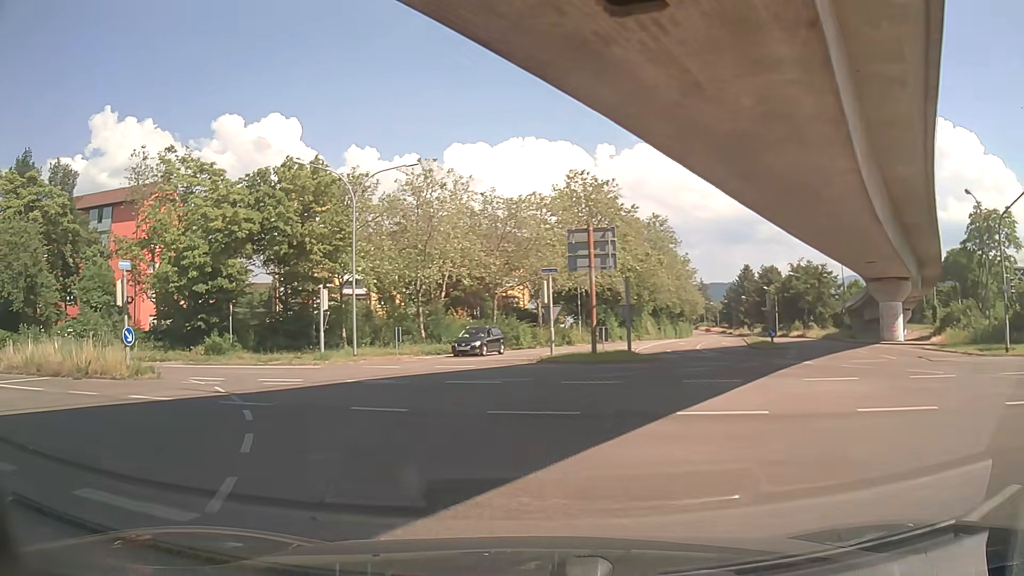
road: tertiary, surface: asphalt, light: Day
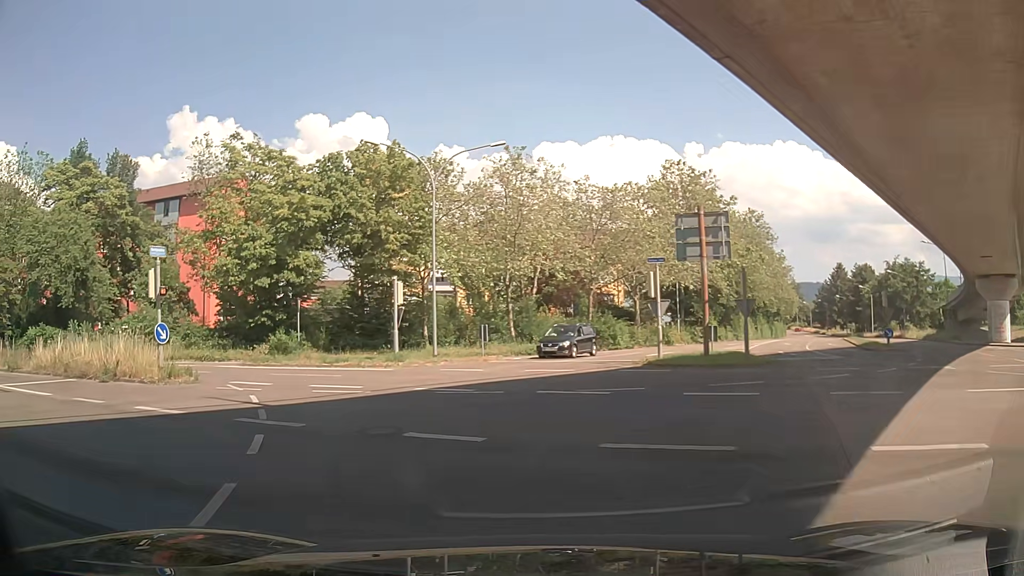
(-0.2, +3.7) m; -7°
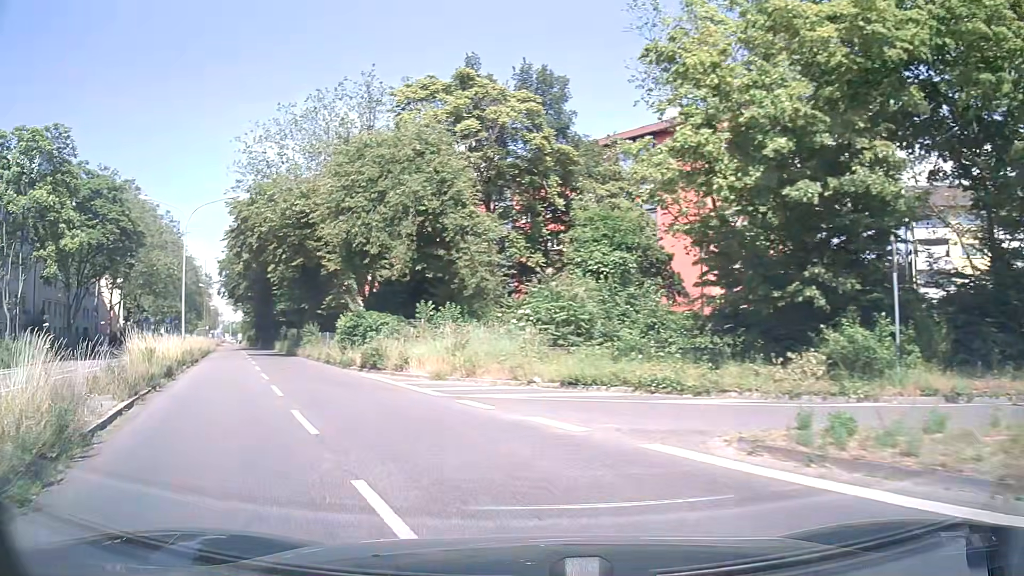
(-8.0, +20.6) m; -44°
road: secondary
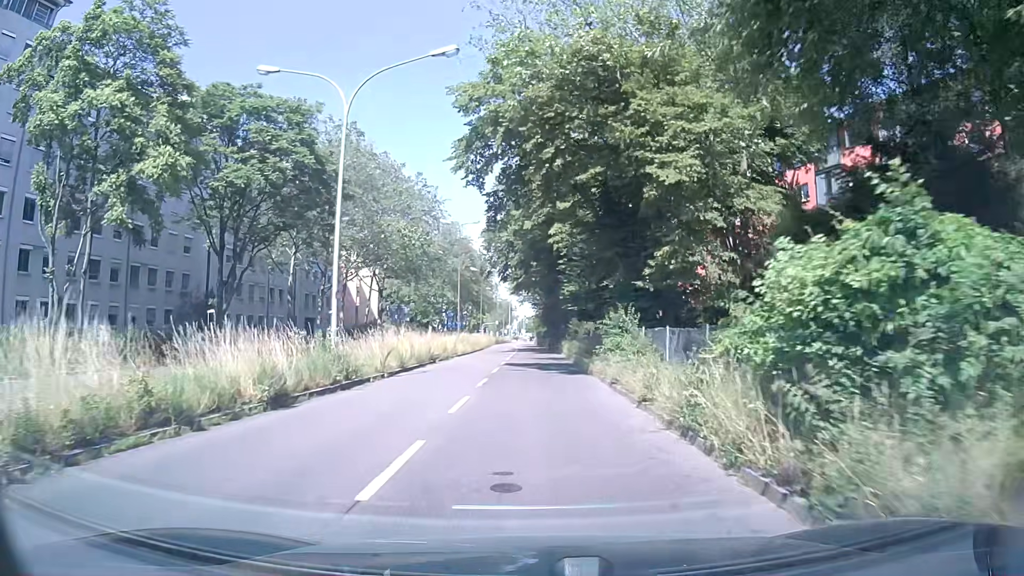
(-6.5, +21.0) m; -26°
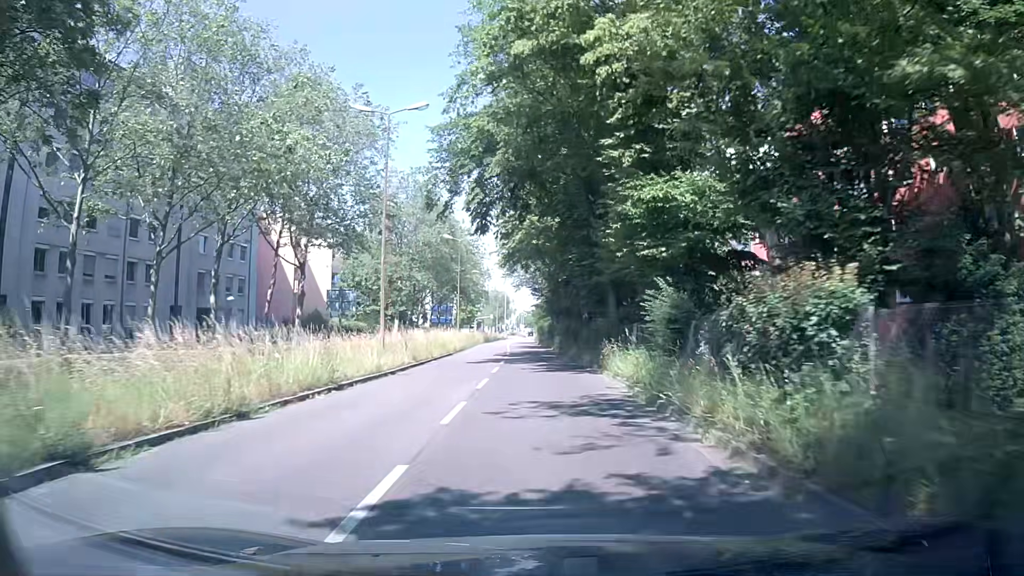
(-0.1, +26.4) m; +1°
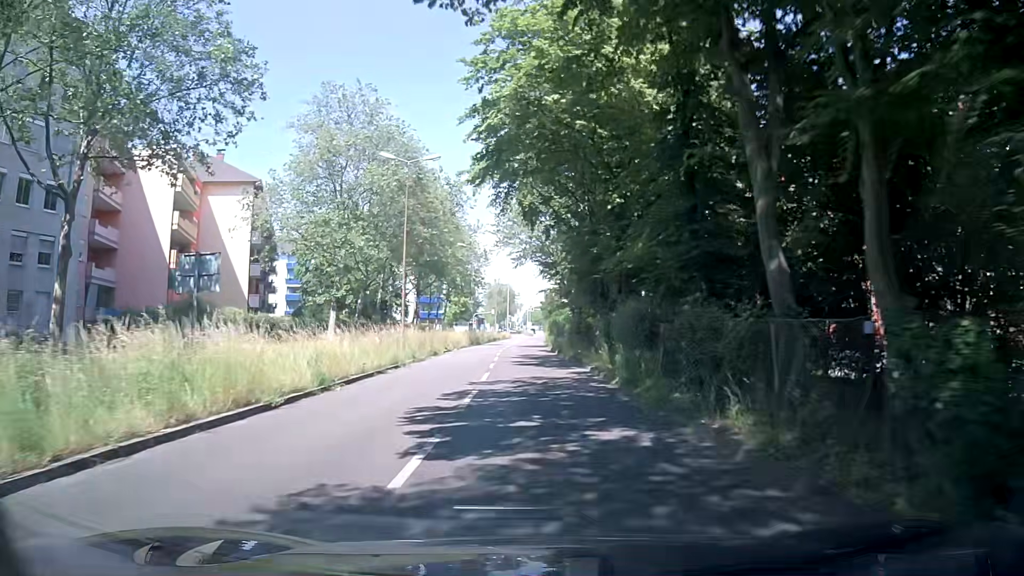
(-0.3, +27.9) m; -1°
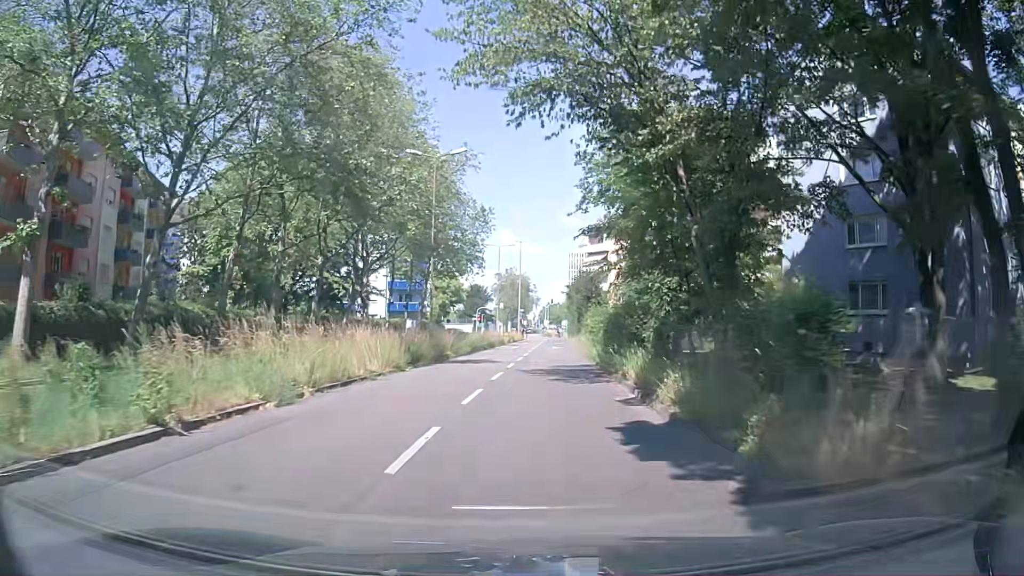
(-0.4, +35.6) m; -1°
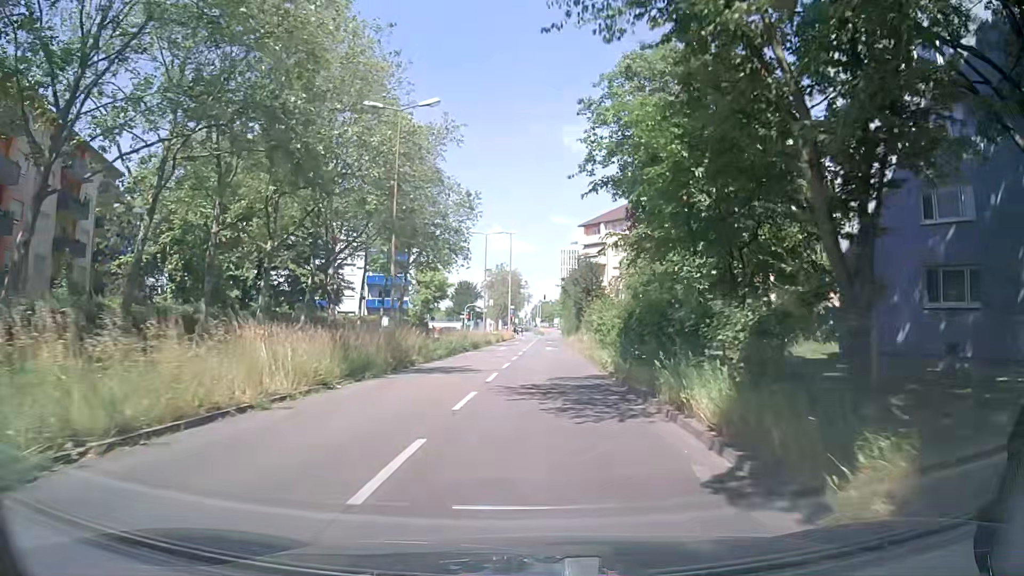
(0.0, +7.1) m; 0°
